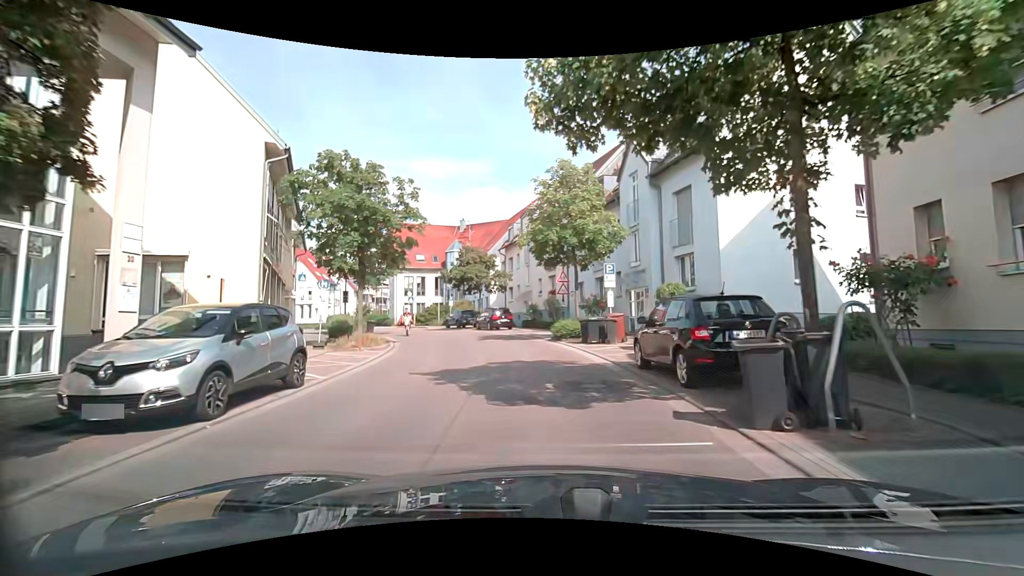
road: tertiary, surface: asphalt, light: Day
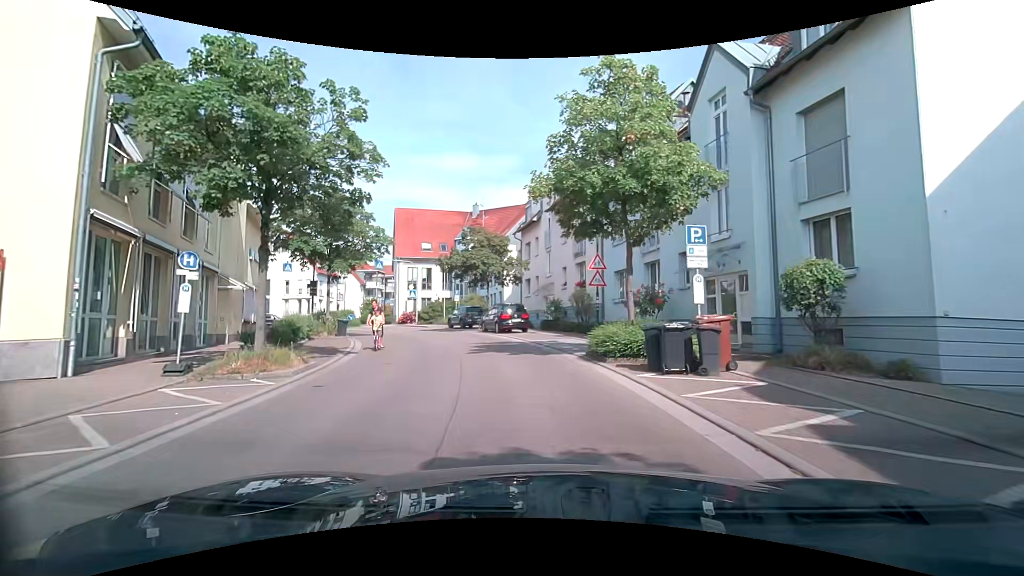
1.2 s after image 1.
(-0.1, +8.4) m; -2°
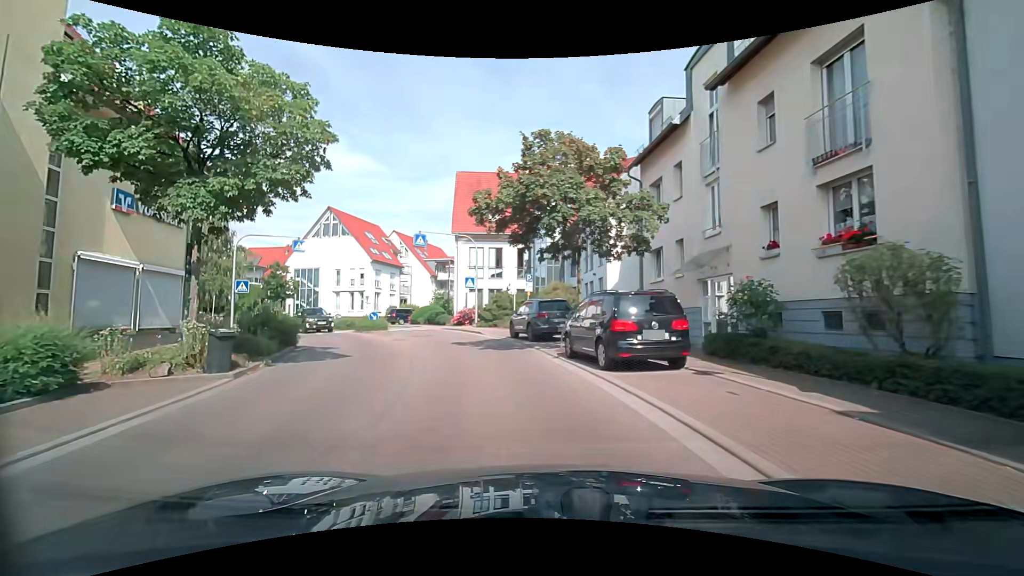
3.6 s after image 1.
(-1.2, +16.8) m; -9°
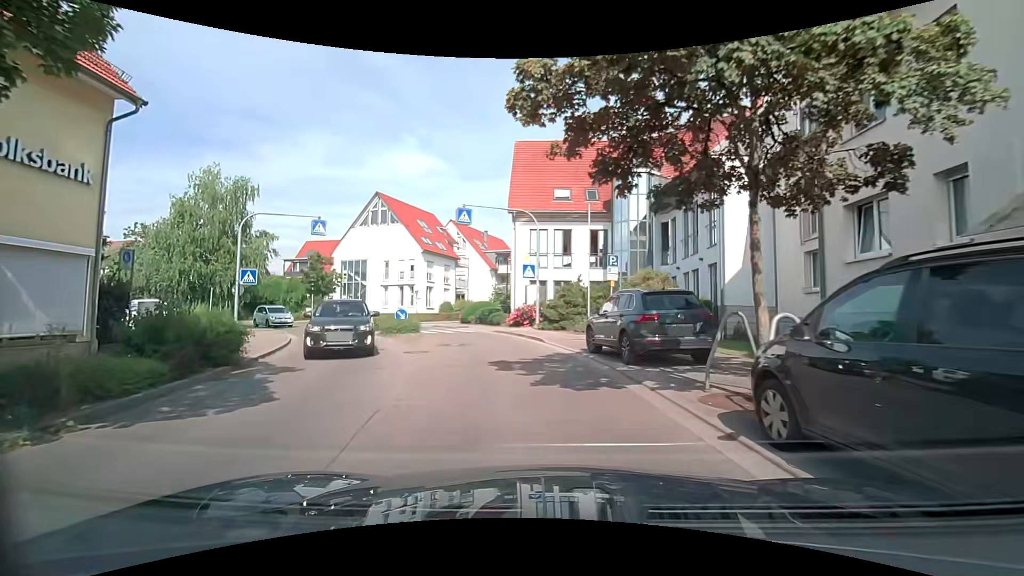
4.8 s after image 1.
(-0.6, +8.0) m; -8°
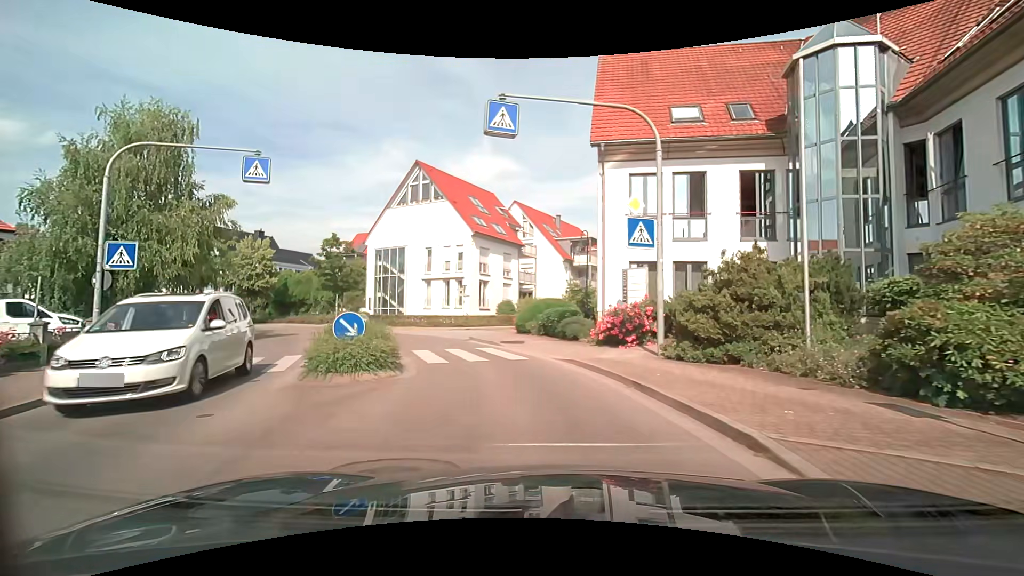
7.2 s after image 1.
(-1.0, +13.3) m; -8°
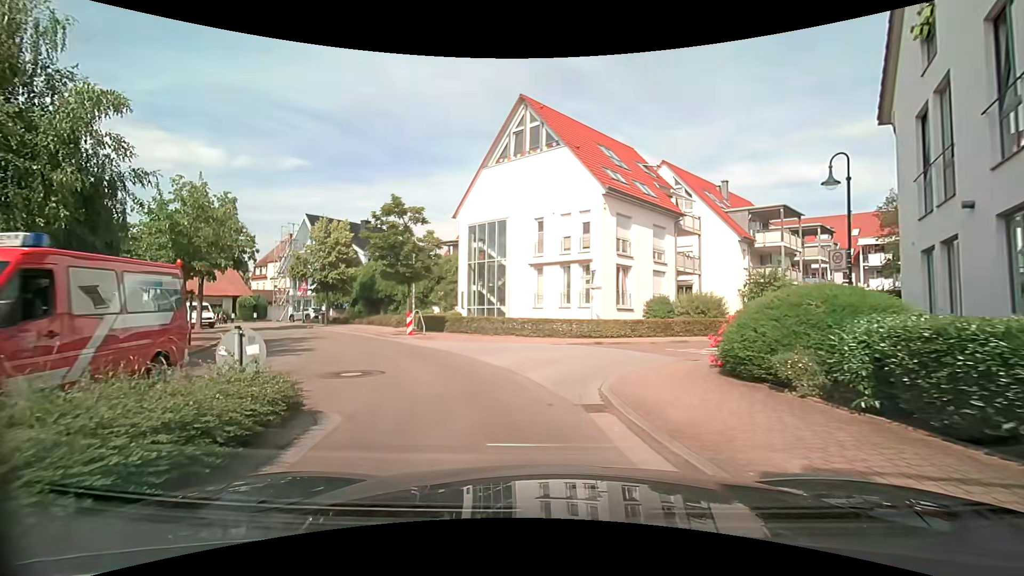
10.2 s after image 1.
(-1.6, +13.9) m; -16°
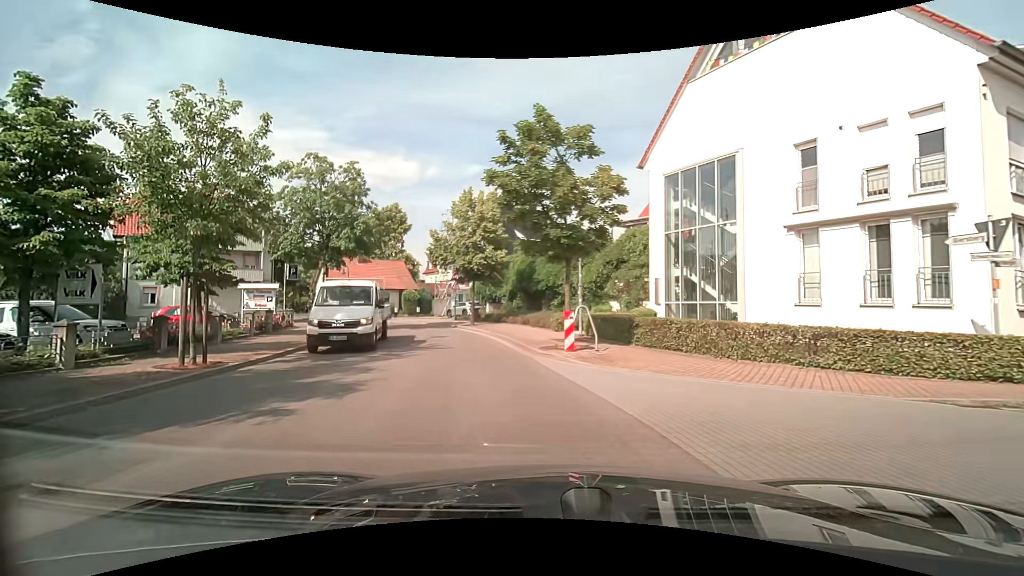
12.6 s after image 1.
(-1.6, +10.8) m; -19°
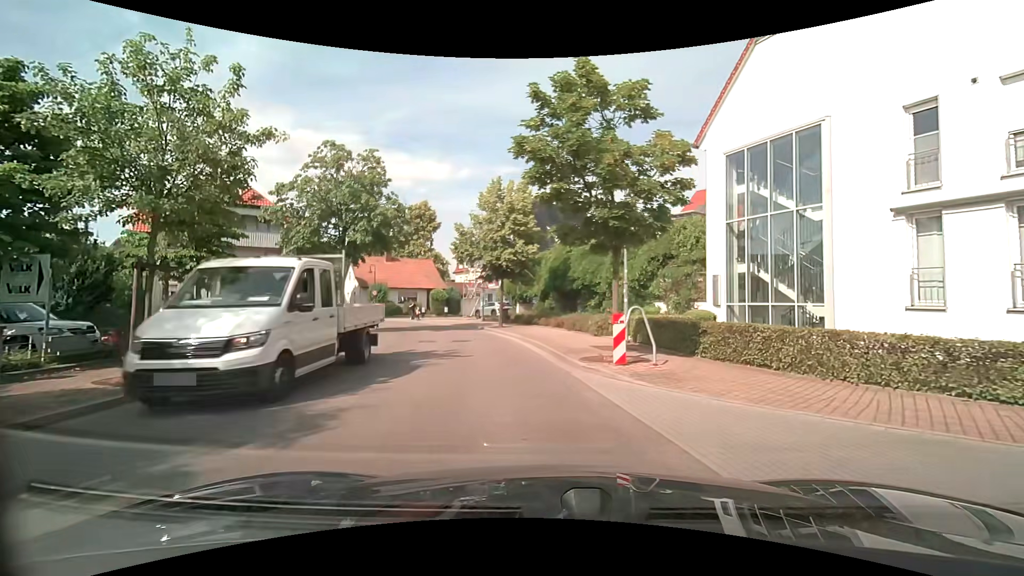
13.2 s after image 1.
(-0.1, +2.7) m; -4°
(-1, +10) (-3, +20) (-6, +29) (-10, +39) (-15, +47) (-22, +54) (-28, +62) (-34, +70) (-40, +78) (-47, +86) m
